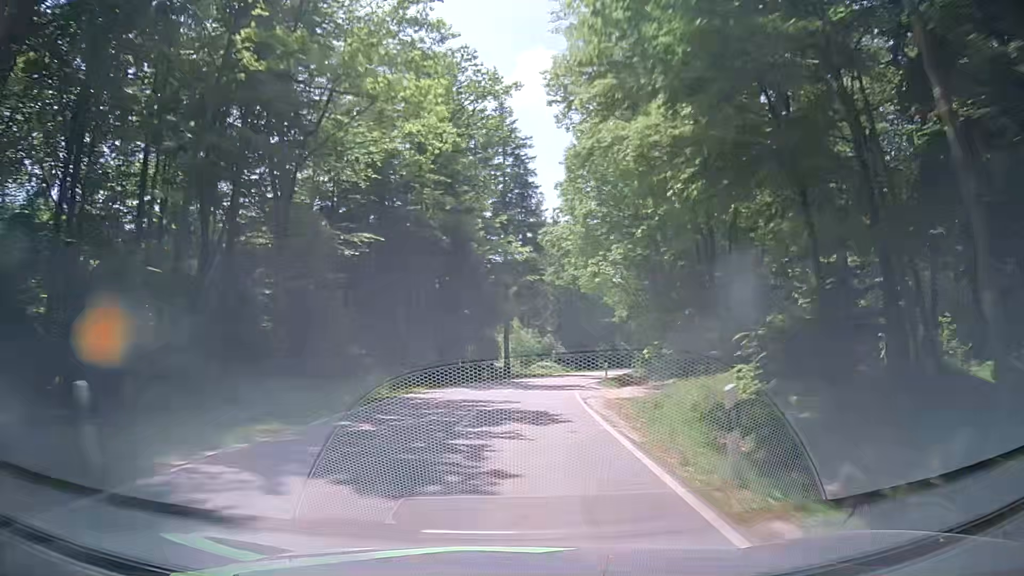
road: tertiary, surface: asphalt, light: Day
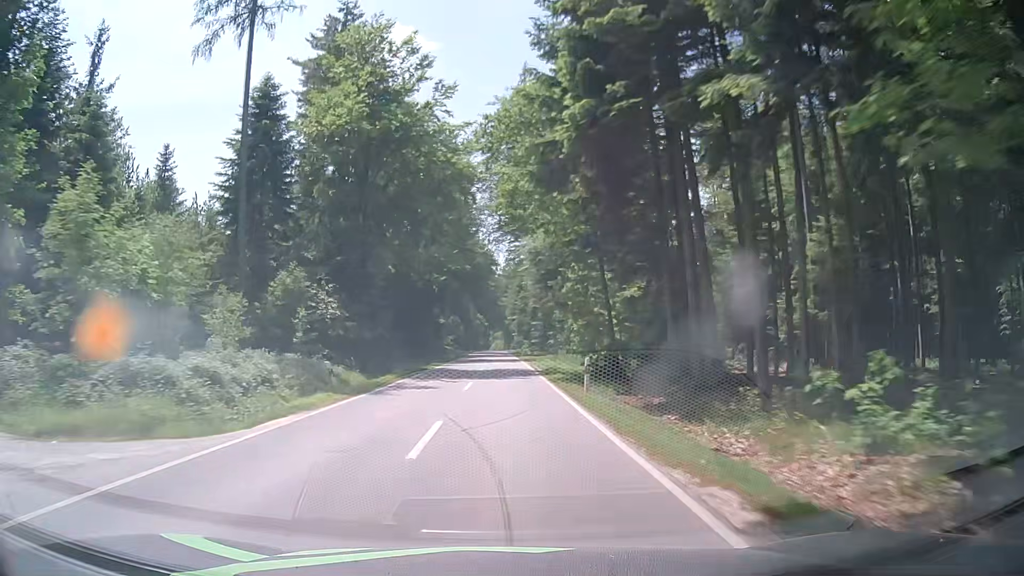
(+7.9, +62.8) m; +13°
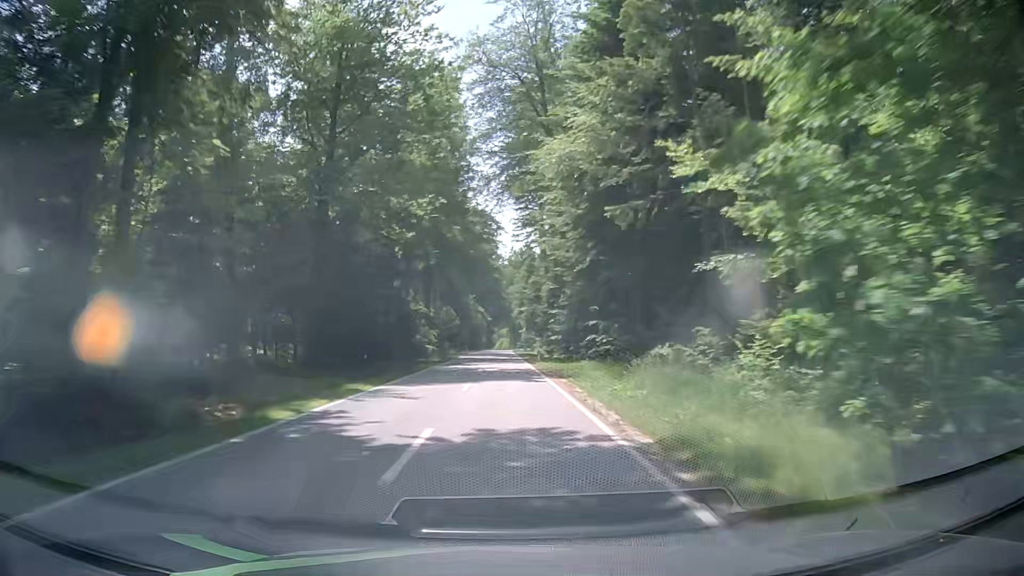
(-0.2, +25.5) m; -1°
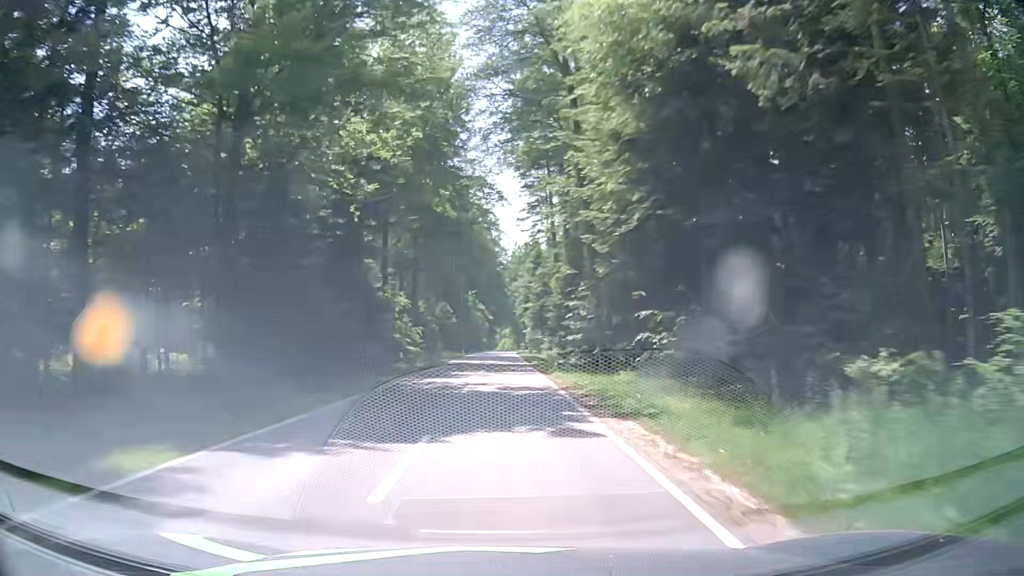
(+0.1, +12.7) m; 0°
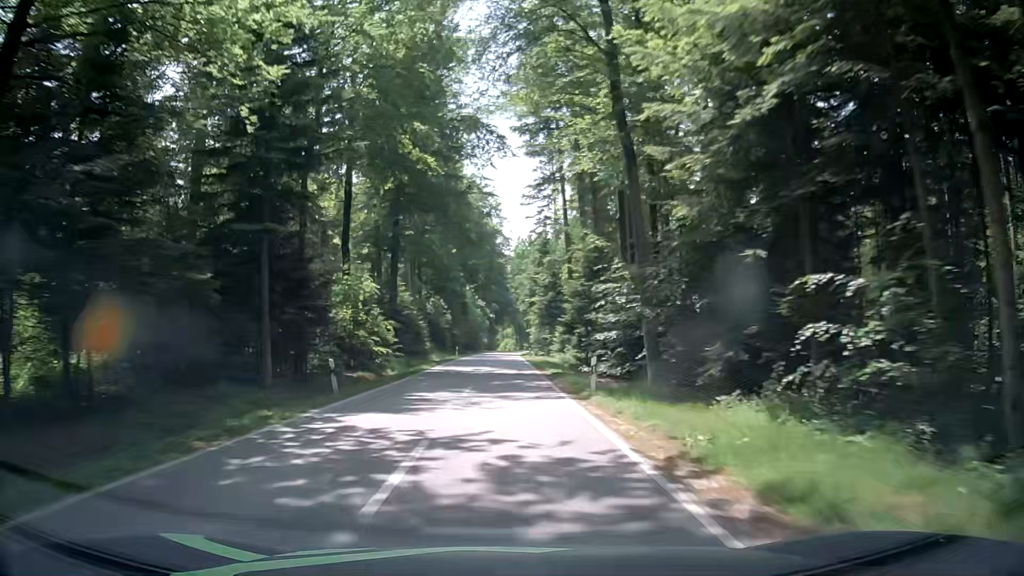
(-0.1, +12.6) m; -1°
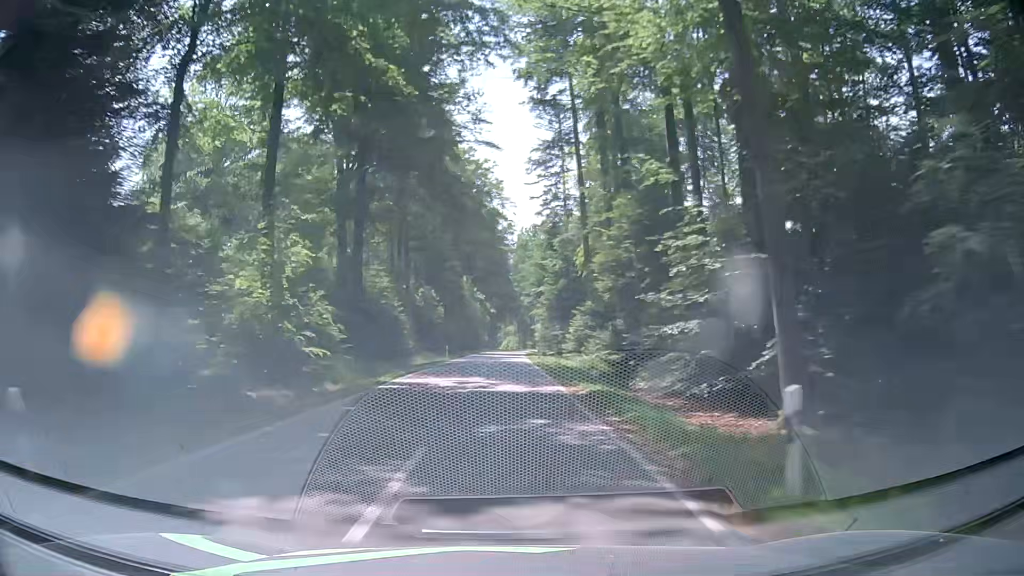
(+0.2, +12.6) m; +1°
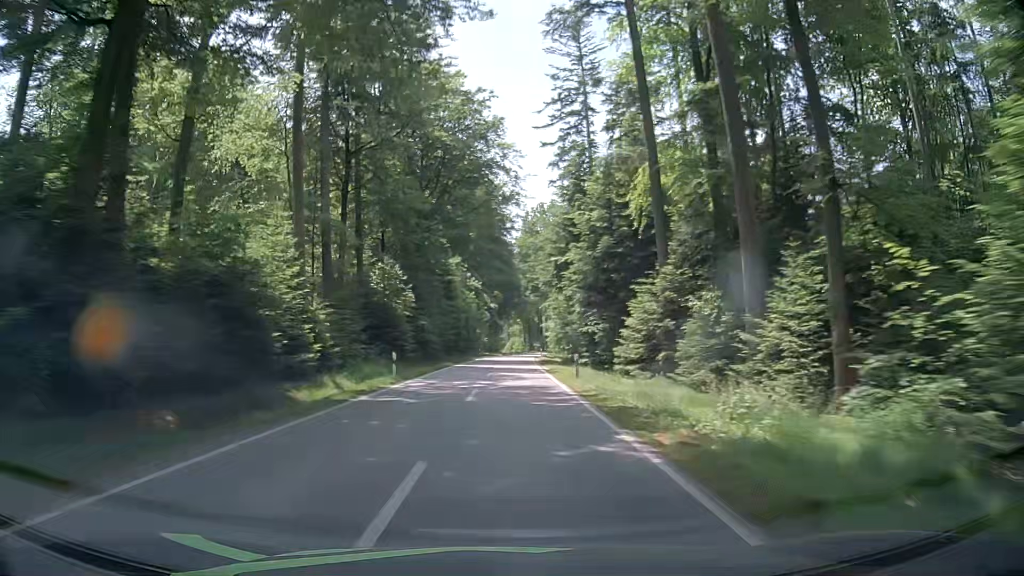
(+0.2, +25.1) m; 0°
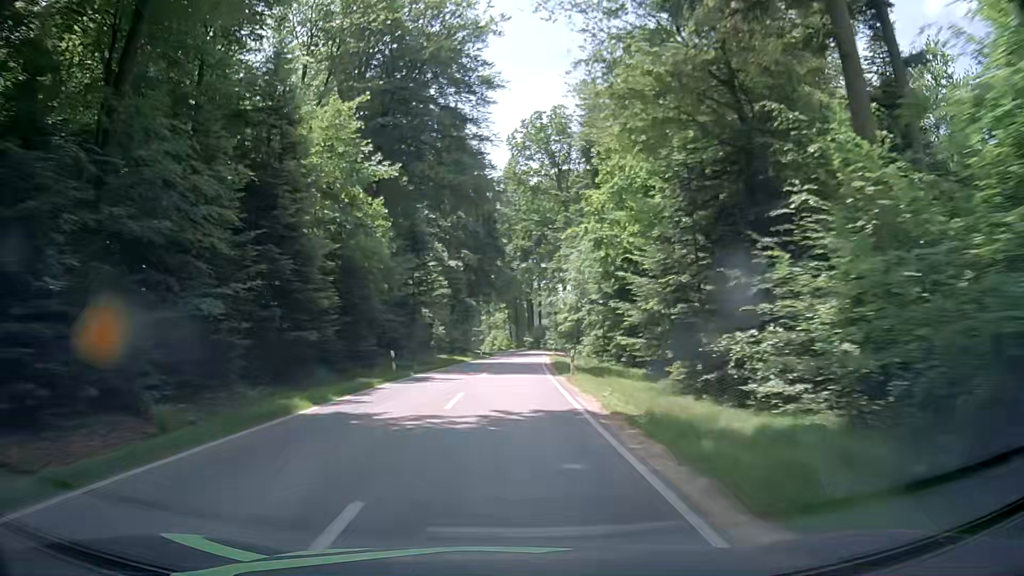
(+0.5, +50.1) m; +1°
(0, +10) (0, +20) (+1, +30) (+1, +40) (+2, +50) (+2, +60) (+3, +70) (+3, +80) (+3, +90) (+3, +100) m
